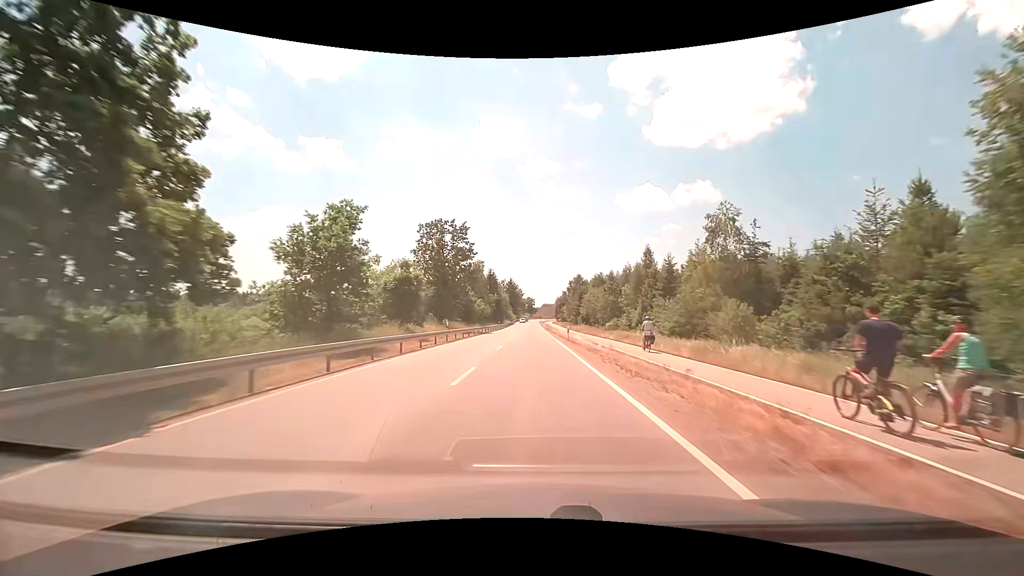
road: tertiary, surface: asphalt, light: Day
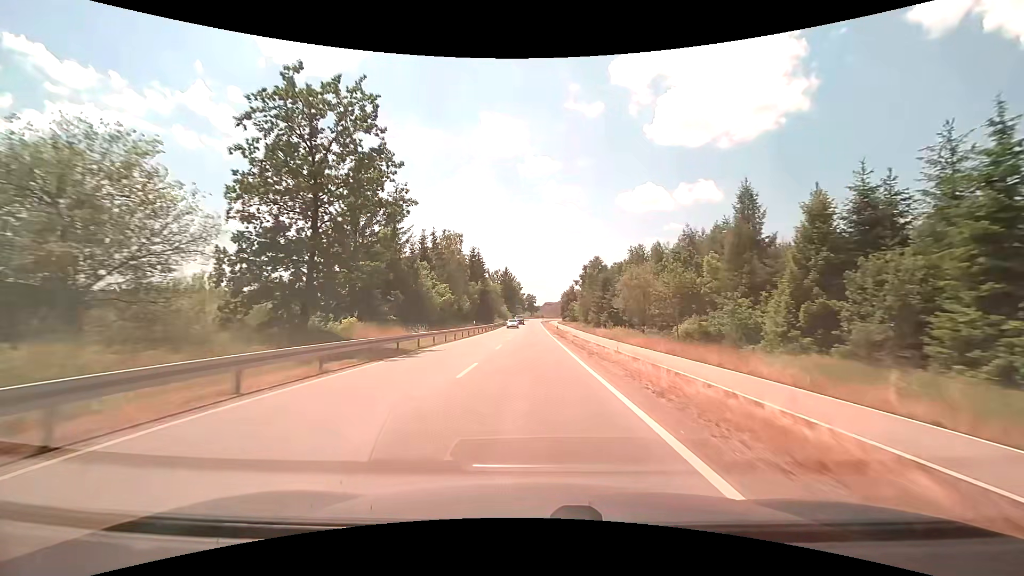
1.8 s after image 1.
(+0.1, +36.3) m; 0°
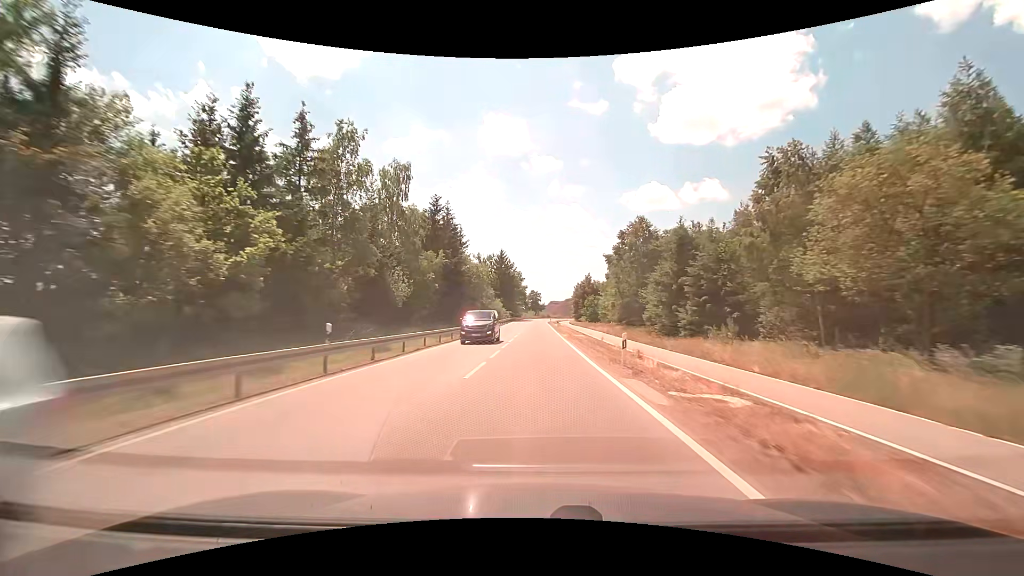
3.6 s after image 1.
(-0.2, +36.5) m; -1°
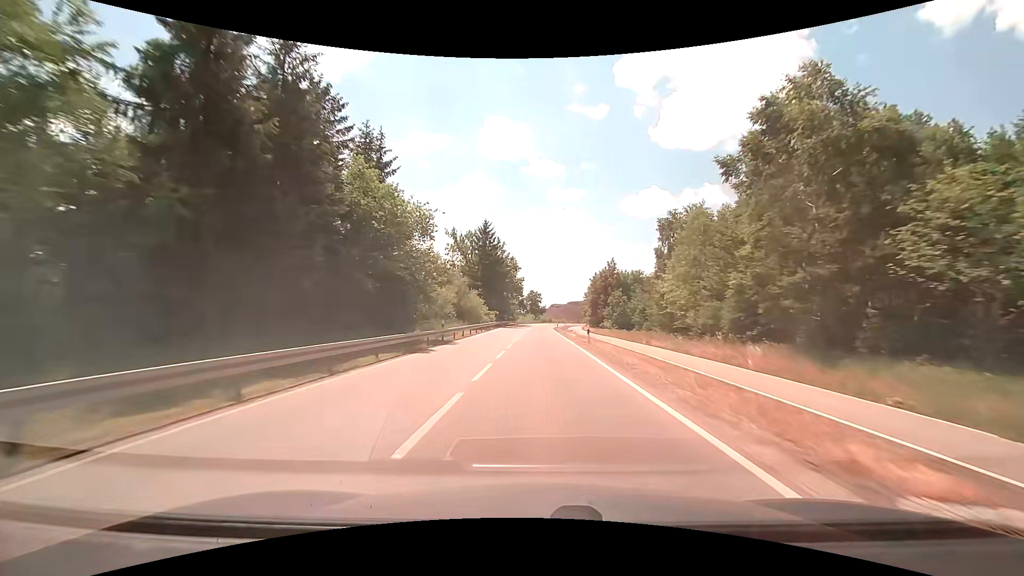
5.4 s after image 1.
(0.0, +36.7) m; +1°
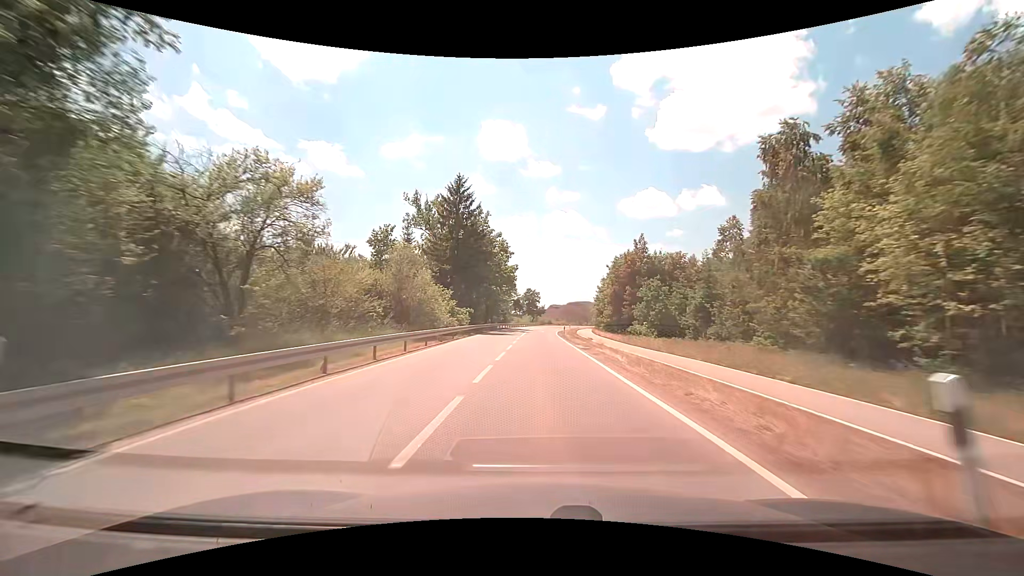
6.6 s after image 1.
(-0.1, +24.3) m; 0°
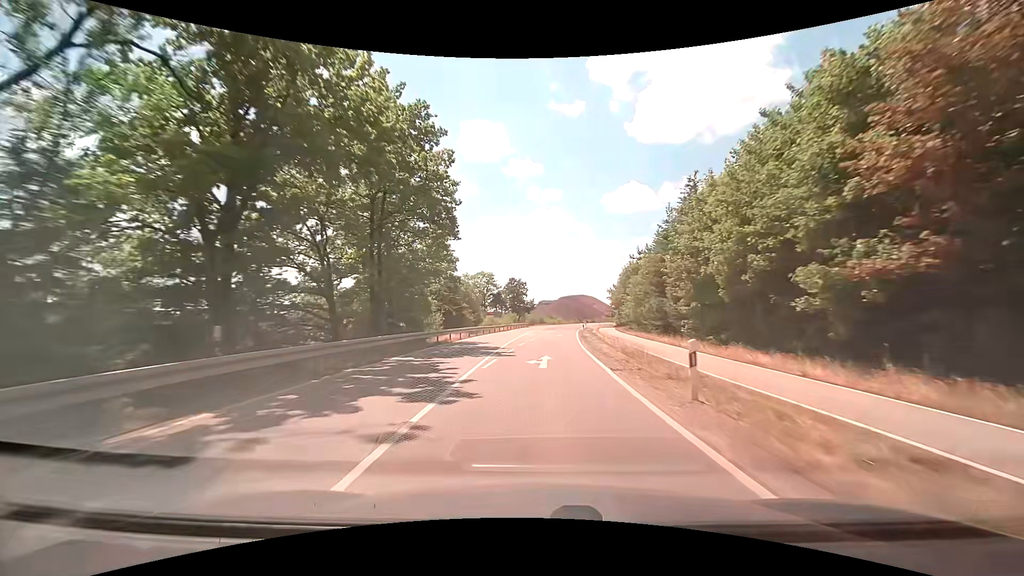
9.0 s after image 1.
(+0.4, +47.8) m; +1°
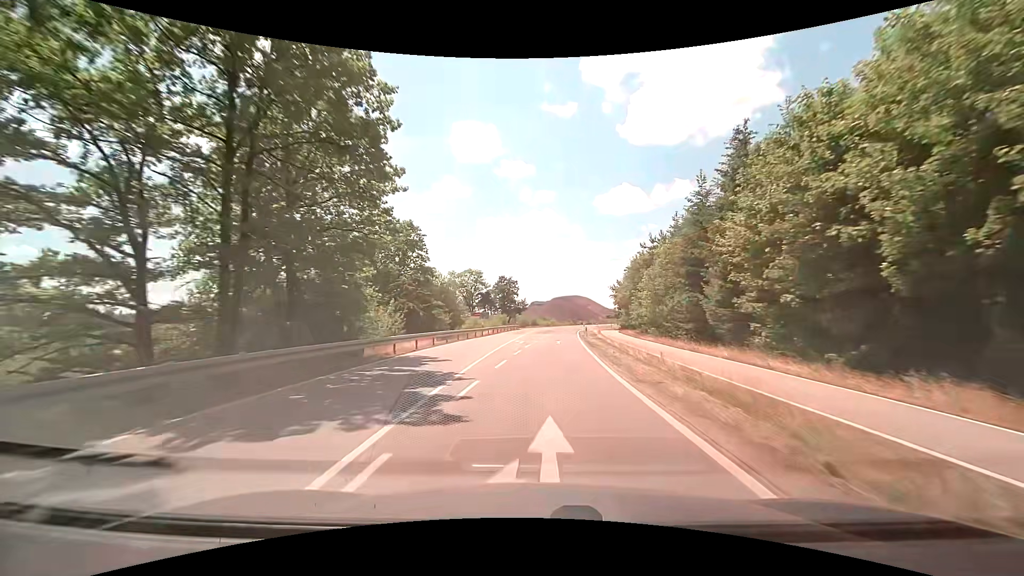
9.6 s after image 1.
(+0.1, +11.5) m; +1°
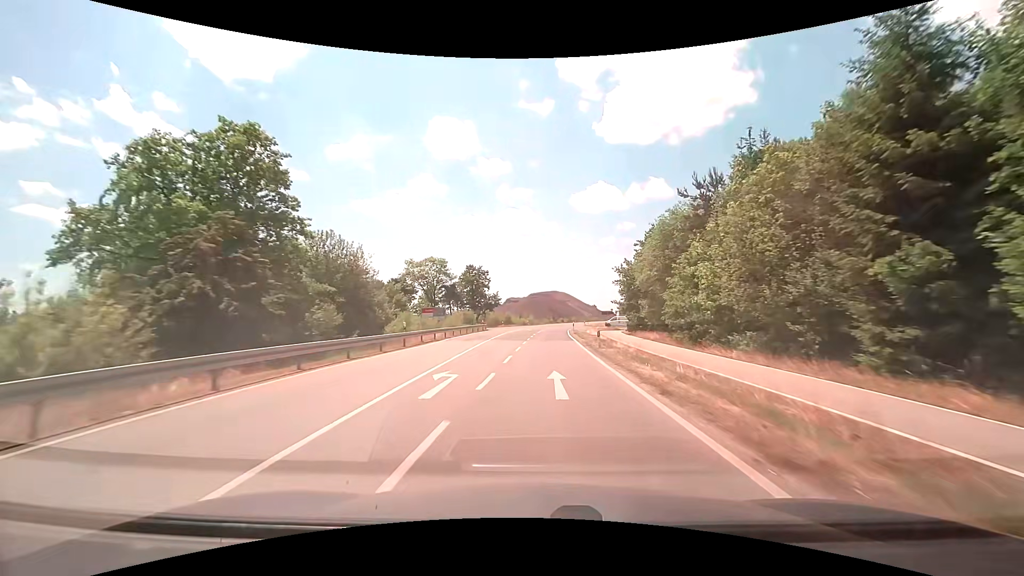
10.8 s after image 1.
(+0.6, +22.4) m; +3°
(0, +10) (0, +20) (+1, +30) (+1, +40) (+2, +50) (+2, +60) (+3, +70) (+4, +80) (+5, +90) (+7, +100) m
